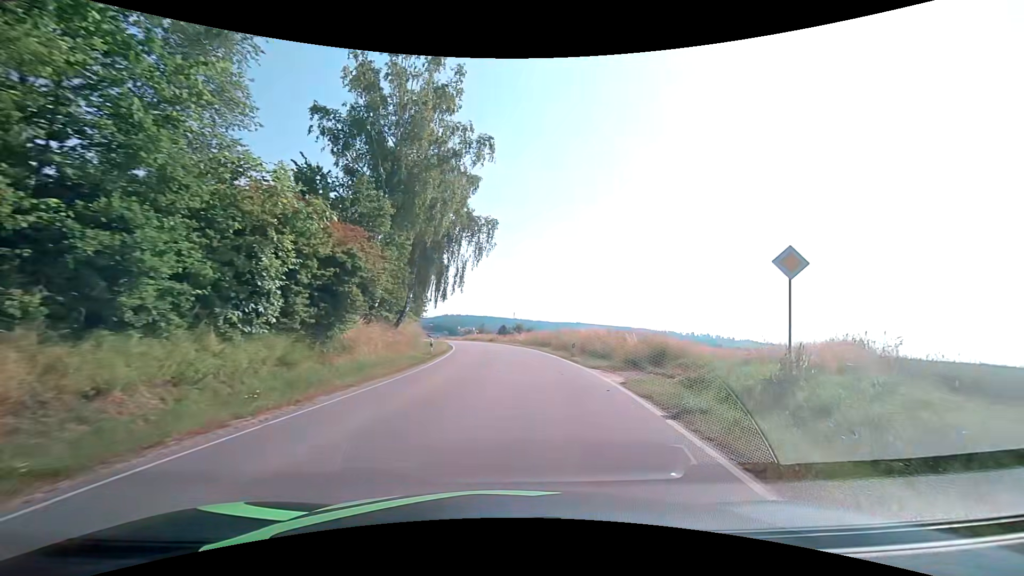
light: Day
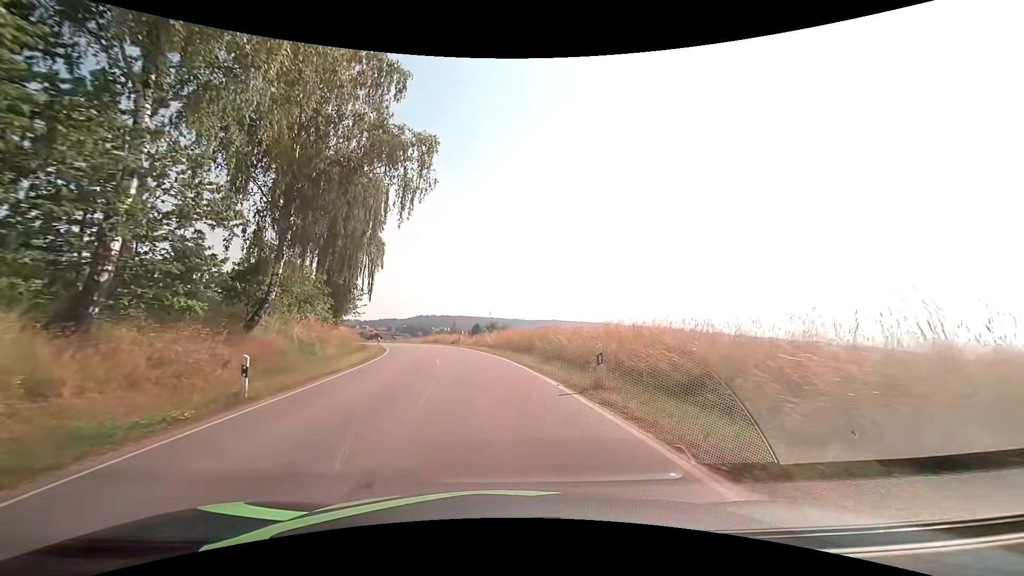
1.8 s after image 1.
(+1.0, +16.7) m; +3°
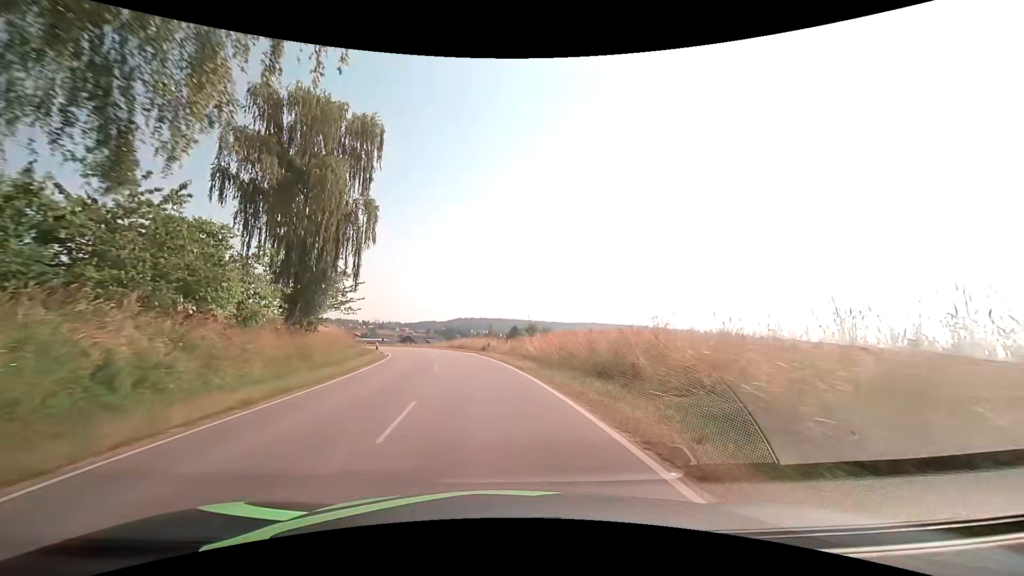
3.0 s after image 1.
(-0.5, +14.4) m; -4°
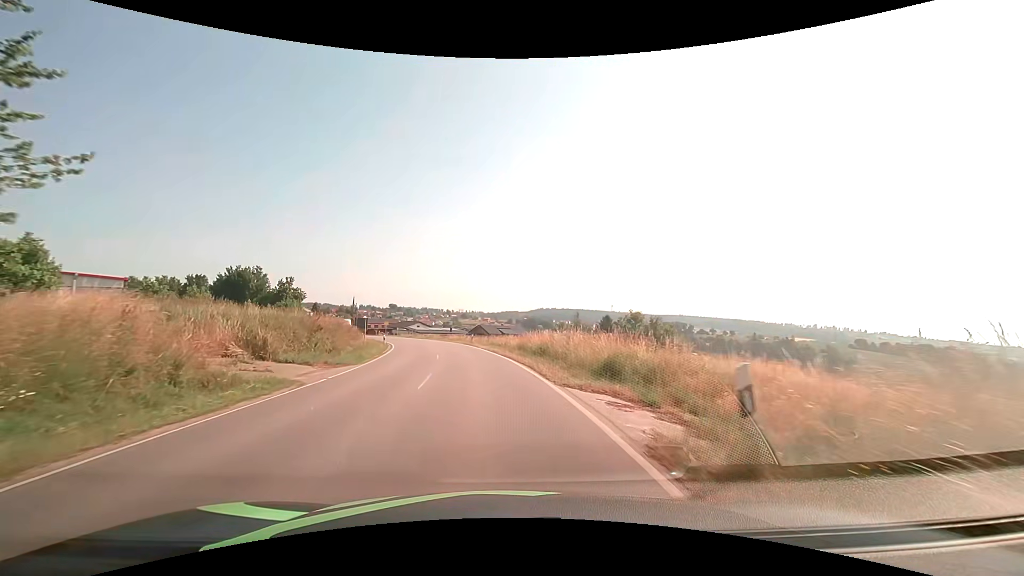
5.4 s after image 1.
(-2.4, +30.7) m; -9°
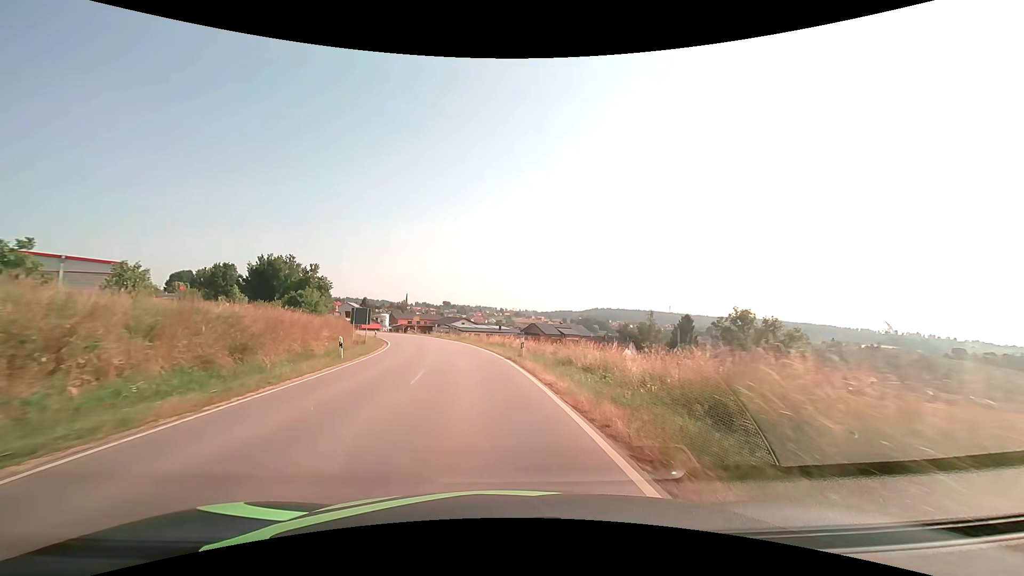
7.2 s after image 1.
(-1.3, +23.6) m; -6°
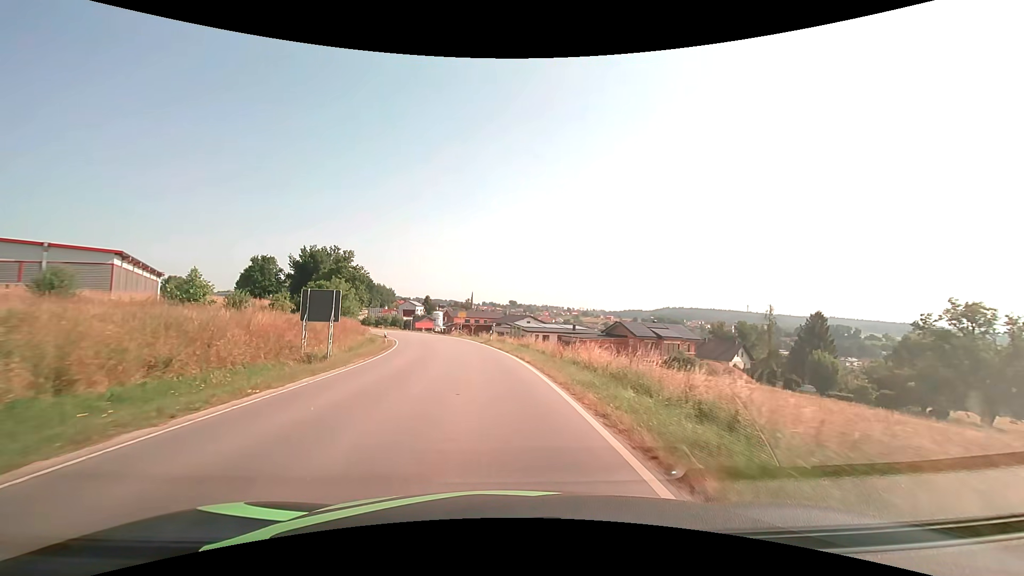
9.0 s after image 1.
(-1.5, +24.1) m; -7°
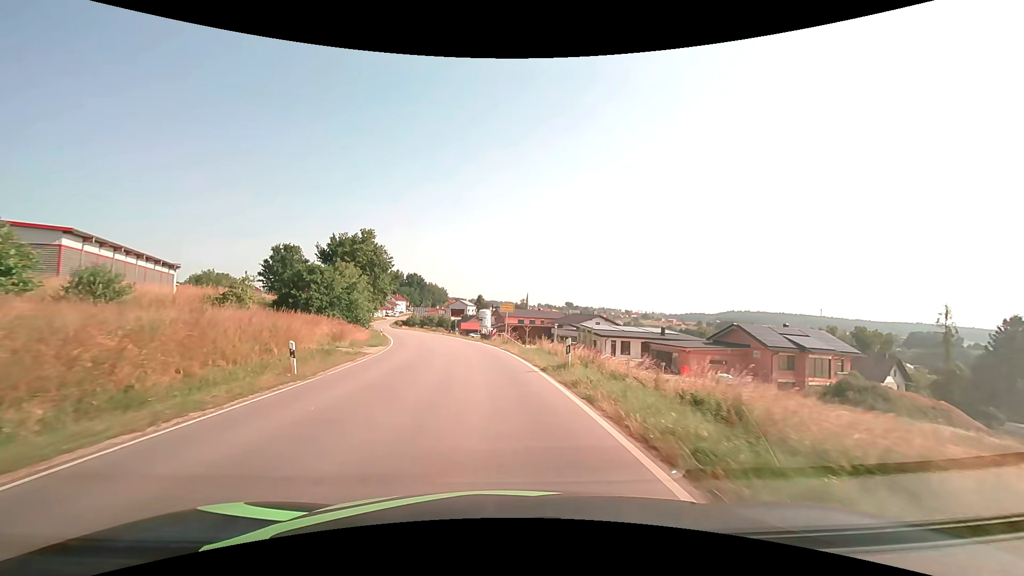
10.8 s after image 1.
(-1.3, +23.6) m; -6°
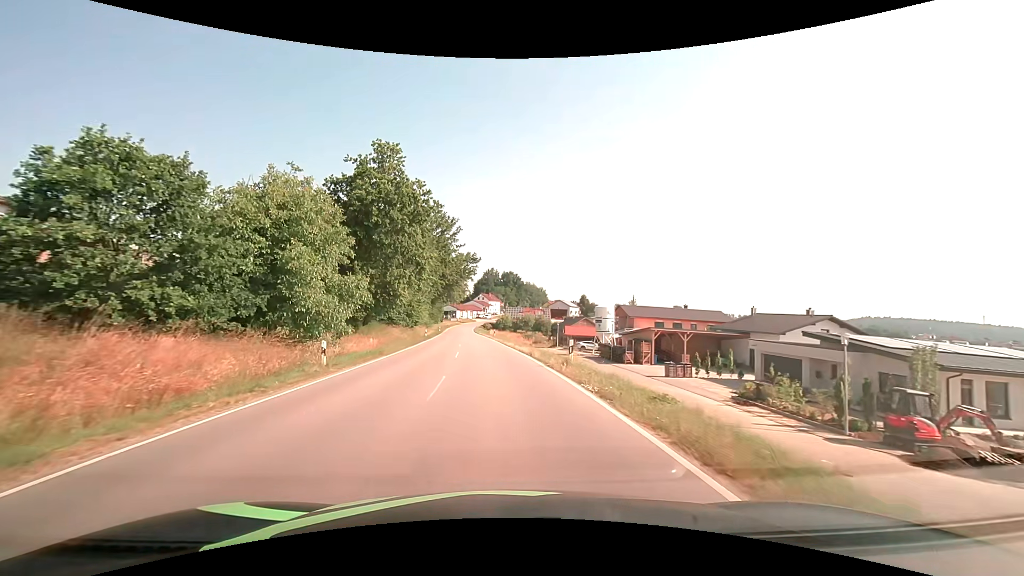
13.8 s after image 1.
(-4.0, +38.4) m; -11°
(0, +10) (-1, +20) (-1, +30) (-2, +40) (-3, +50) (-4, +60) (-5, +70) (-6, +80) (-7, +90) (-8, +100) m
